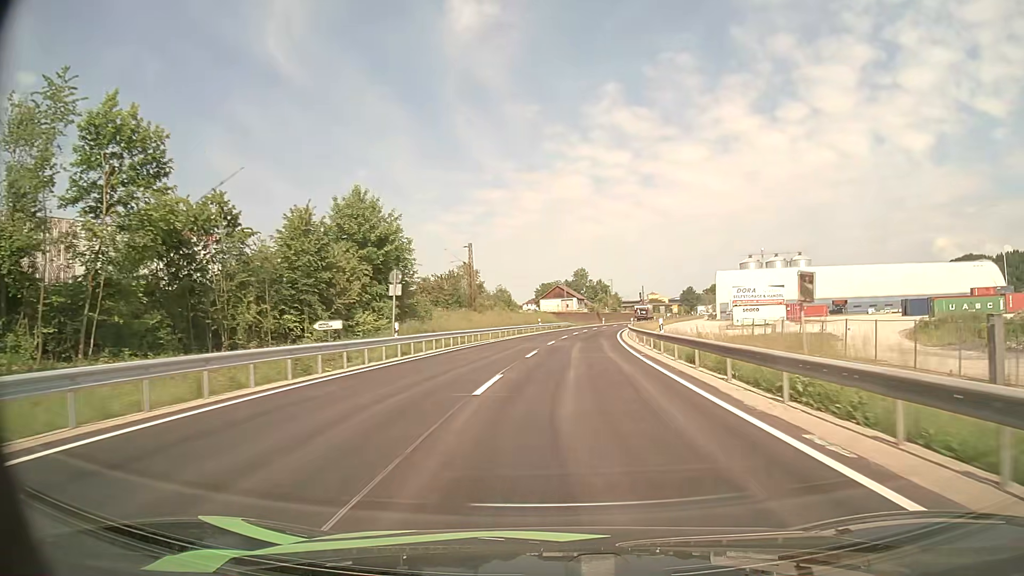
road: primary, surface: asphalt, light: Day
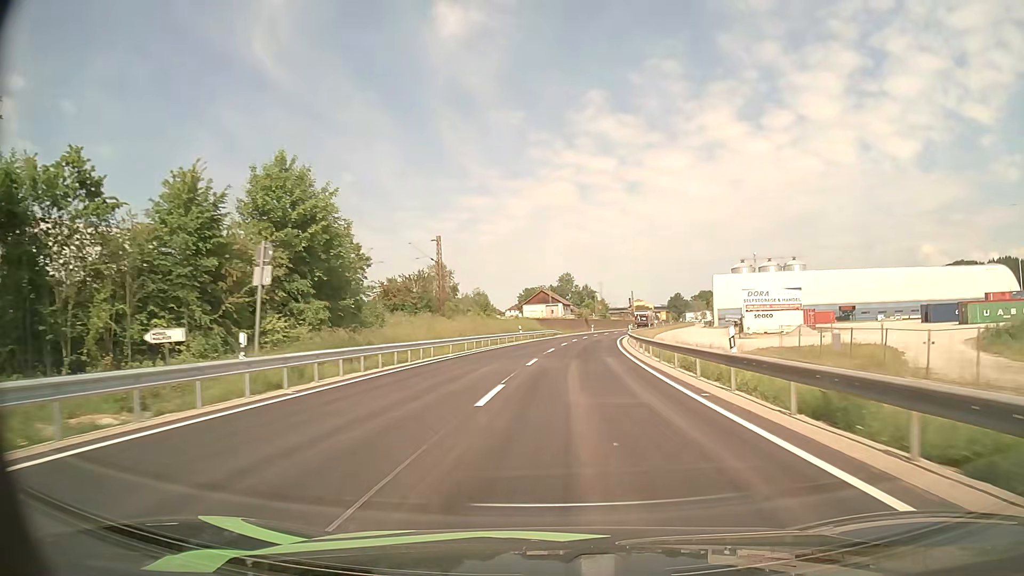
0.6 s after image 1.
(+0.1, +12.4) m; +1°
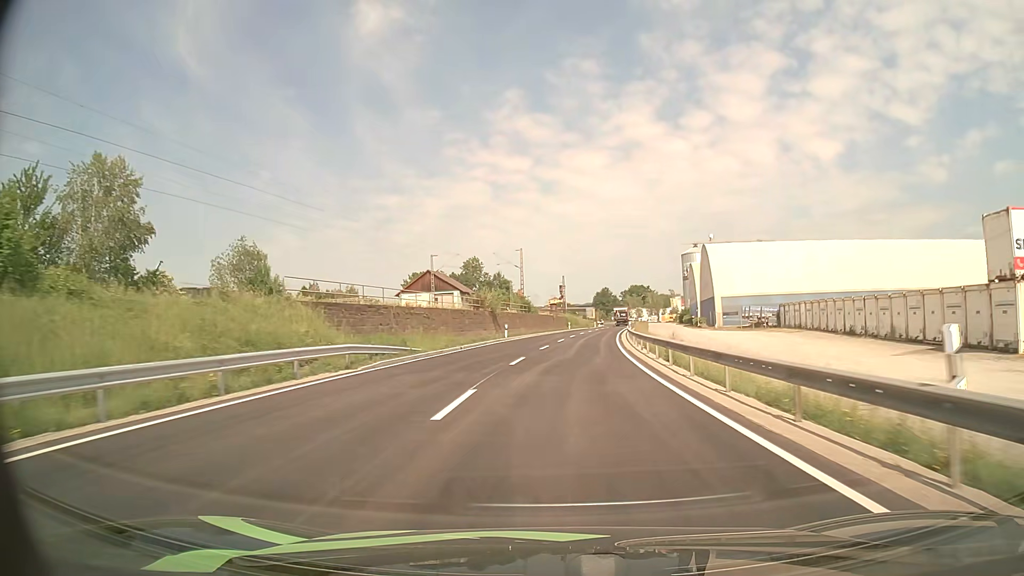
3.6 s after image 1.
(+3.9, +62.0) m; +7°
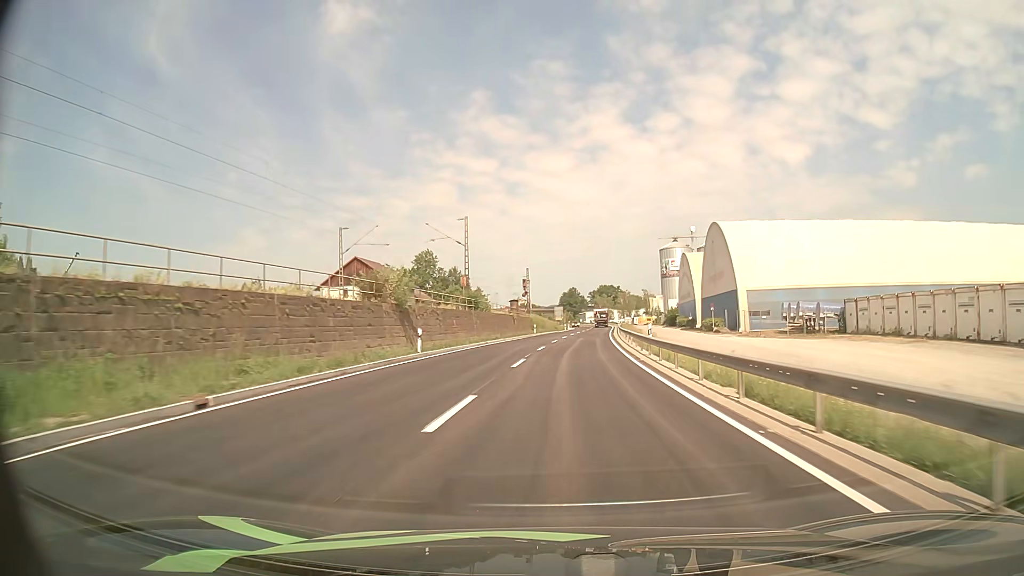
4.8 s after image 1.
(+0.6, +24.9) m; +3°
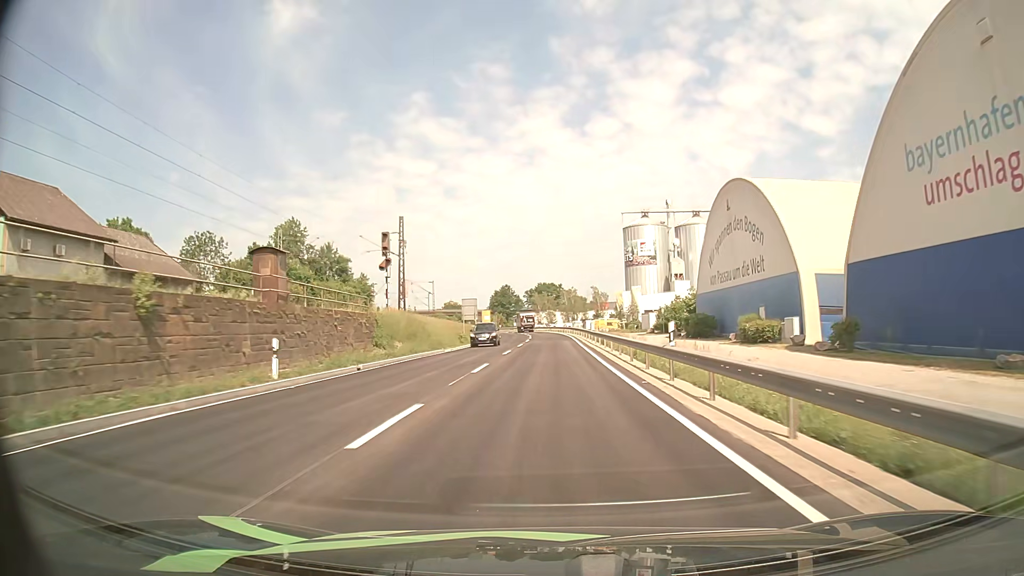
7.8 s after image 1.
(+3.7, +61.0) m; +5°
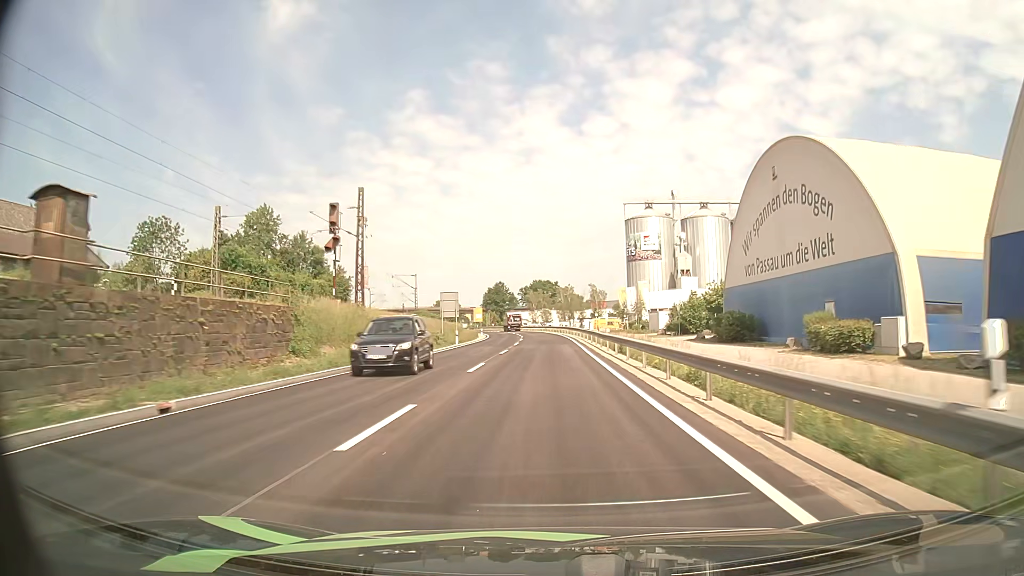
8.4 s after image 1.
(0.0, +12.1) m; 0°
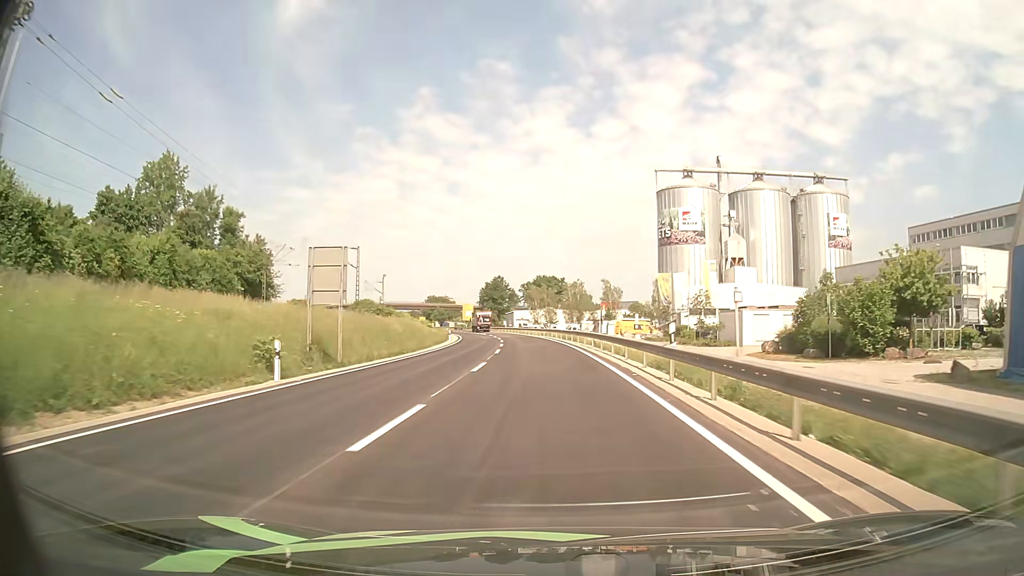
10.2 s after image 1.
(0.0, +36.2) m; 0°
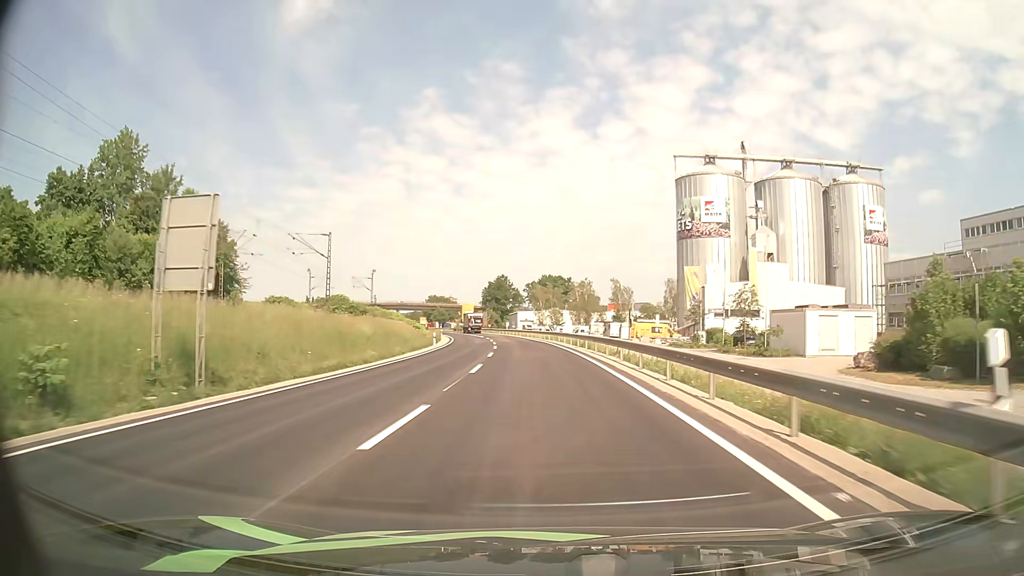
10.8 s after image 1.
(0.0, +11.8) m; 0°
(0, +10) (0, +20) (-1, +30) (-1, +40) (-2, +50) (-3, +60) (-4, +70) (-5, +80) (-7, +90) (-8, +99) m
